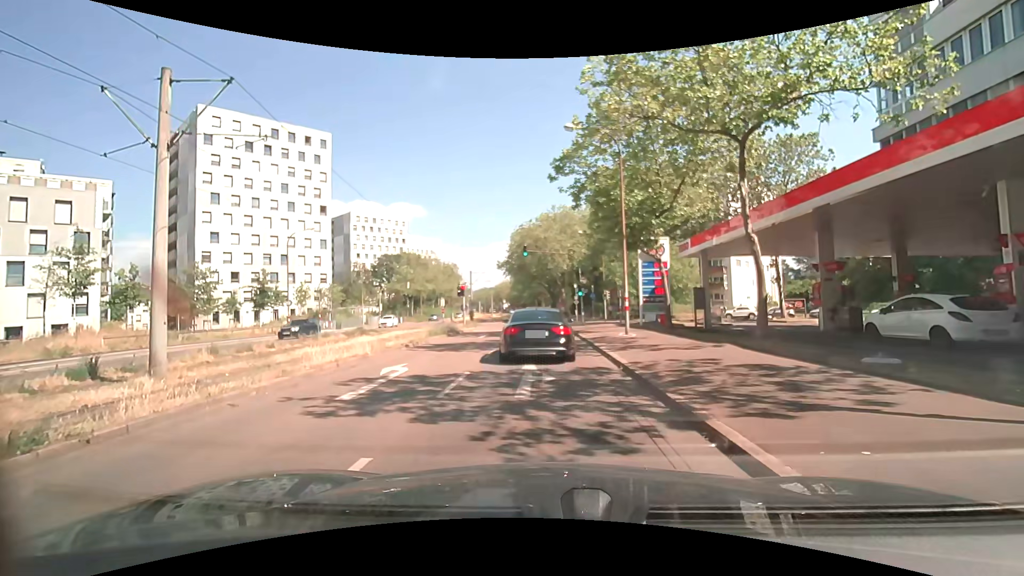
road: tertiary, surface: asphalt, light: Day
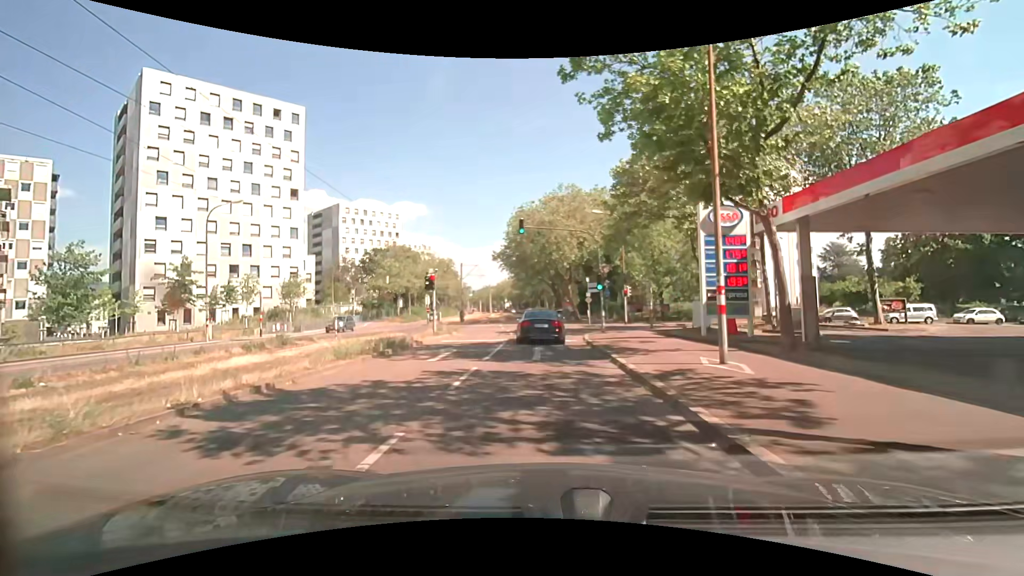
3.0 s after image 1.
(+0.2, +11.5) m; +1°
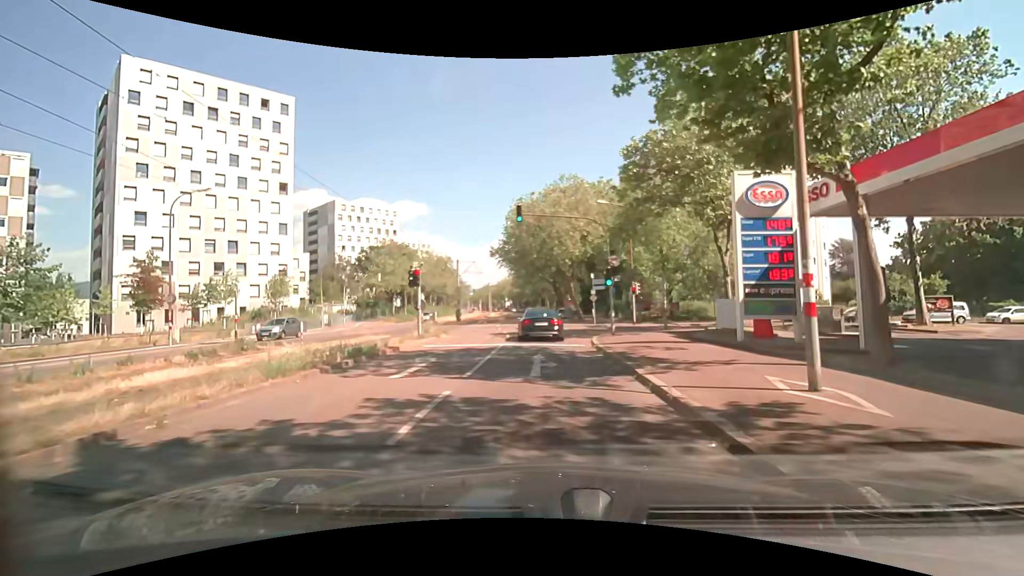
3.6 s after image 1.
(0.0, +3.4) m; 0°
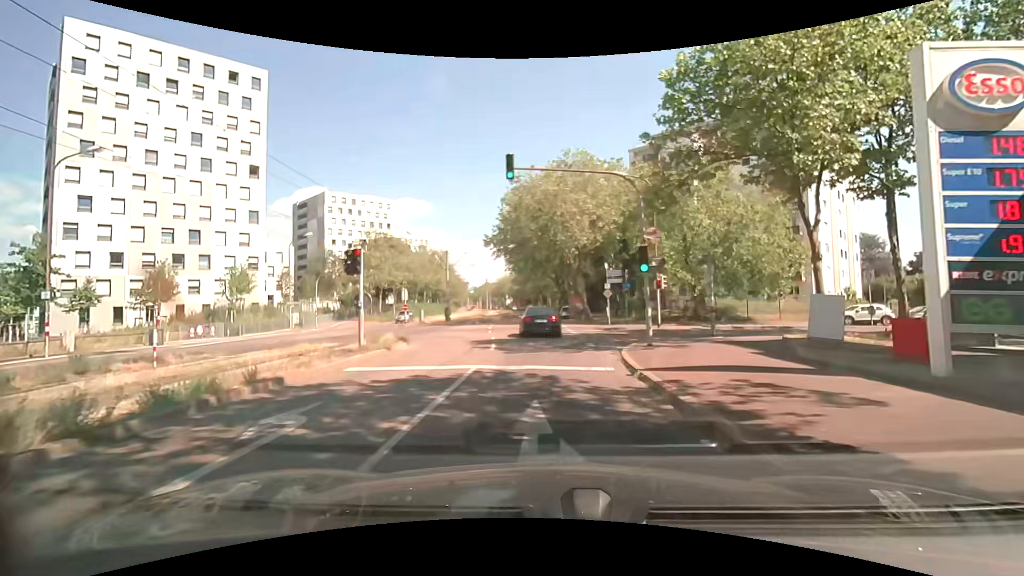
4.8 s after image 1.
(-0.1, +7.6) m; -1°
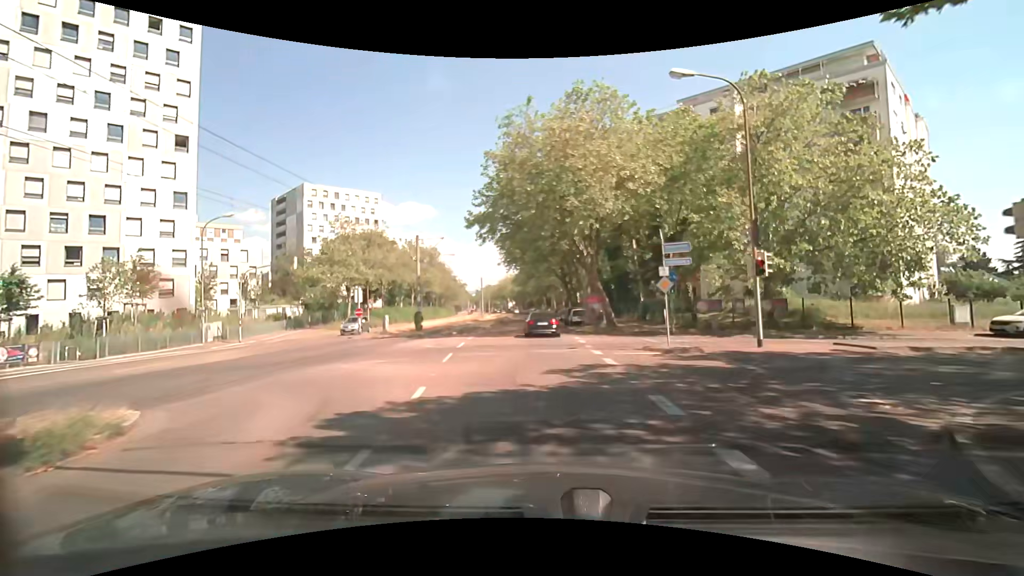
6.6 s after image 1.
(0.0, +13.6) m; 0°
